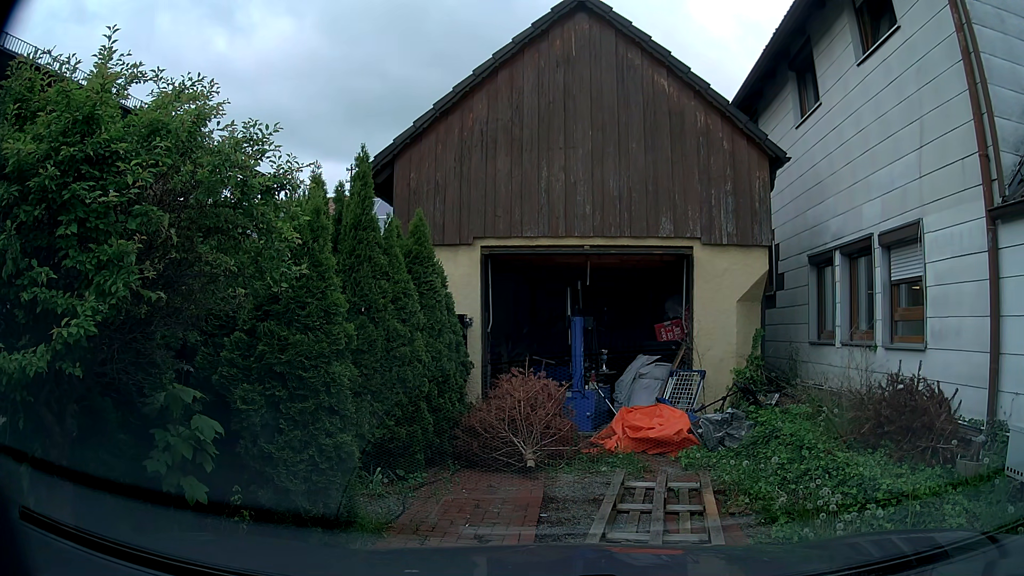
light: Day
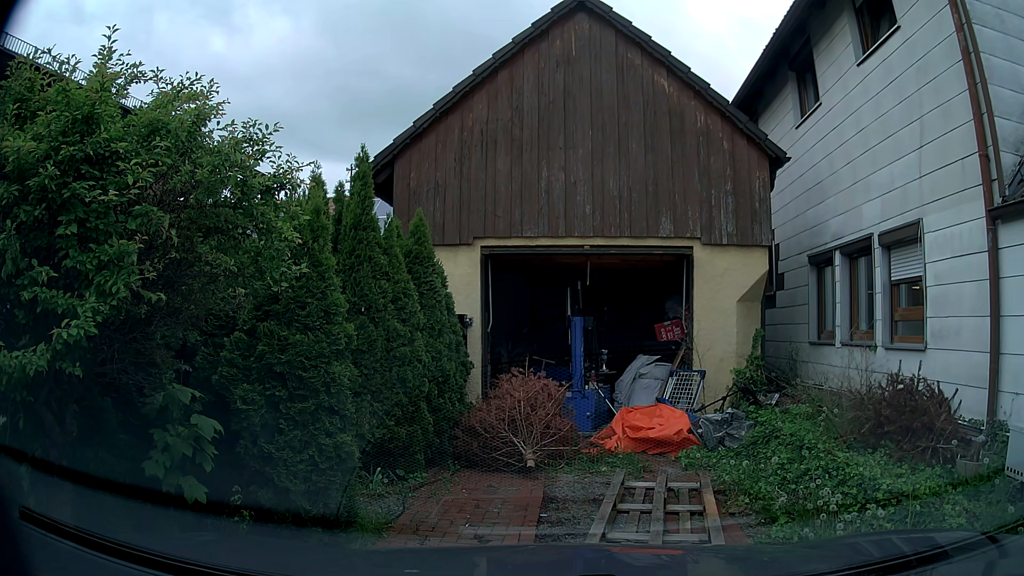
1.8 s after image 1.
(0.0, 0.0) m; 0°
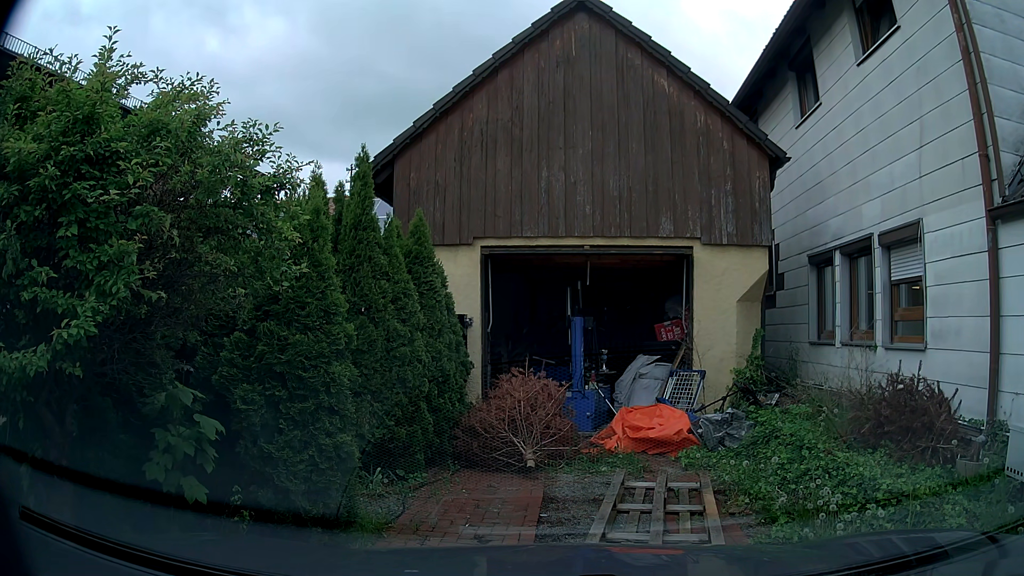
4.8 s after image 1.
(0.0, 0.0) m; 0°
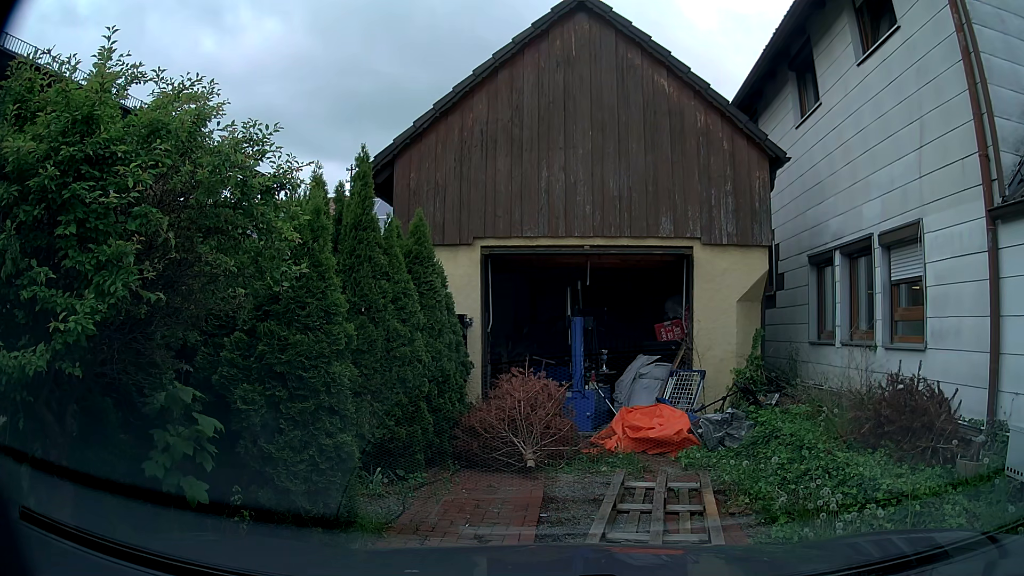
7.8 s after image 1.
(0.0, 0.0) m; 0°
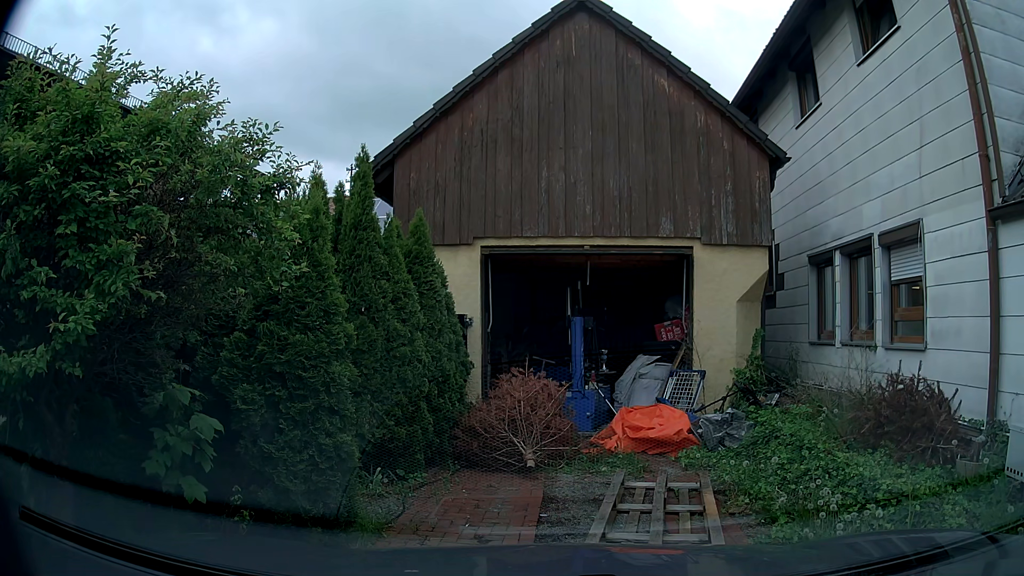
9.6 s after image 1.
(0.0, 0.0) m; 0°
